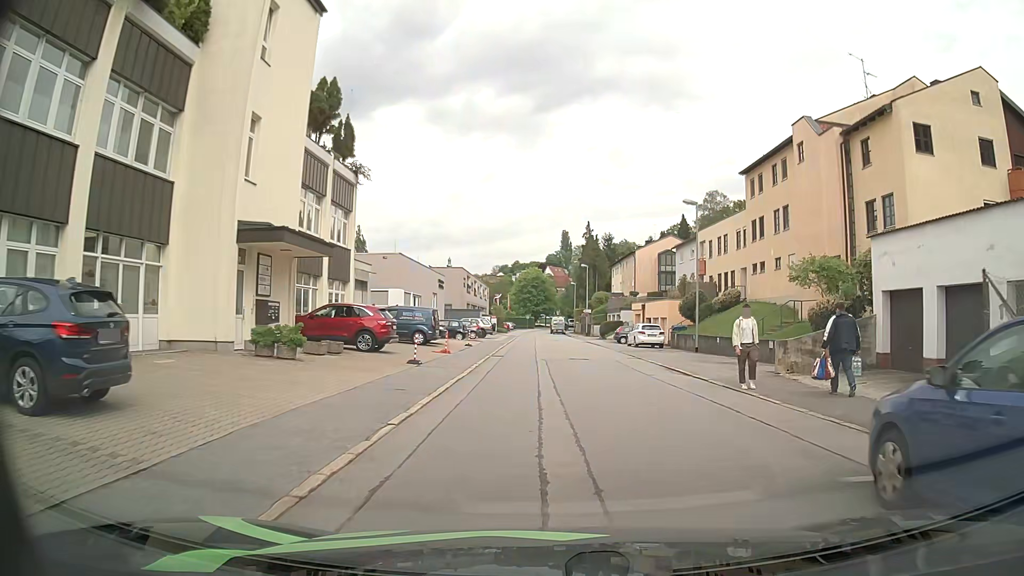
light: Day
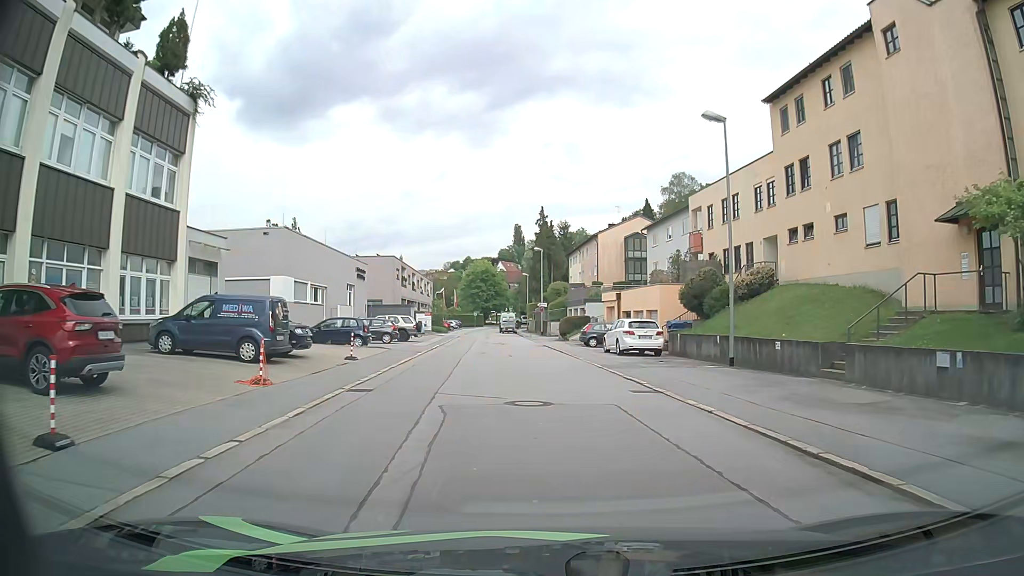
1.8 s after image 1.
(+0.6, +14.6) m; +4°
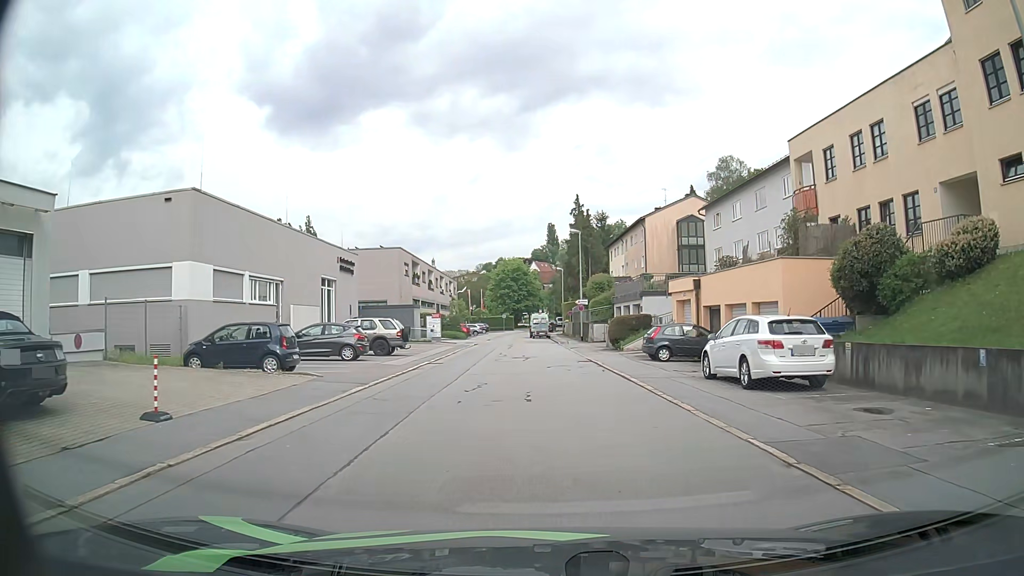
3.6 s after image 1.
(-0.3, +13.7) m; -2°
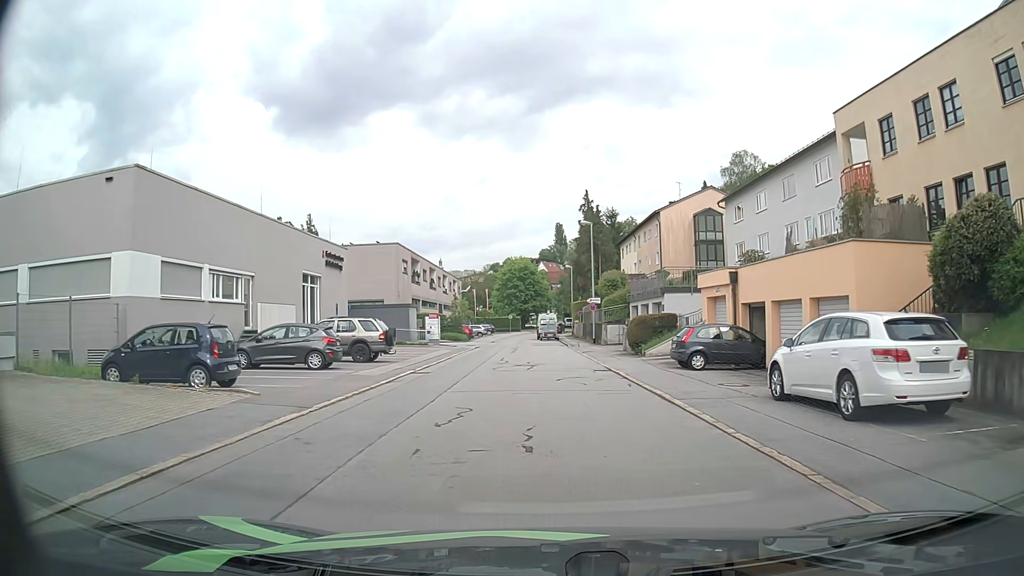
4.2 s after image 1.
(0.0, +4.6) m; 0°
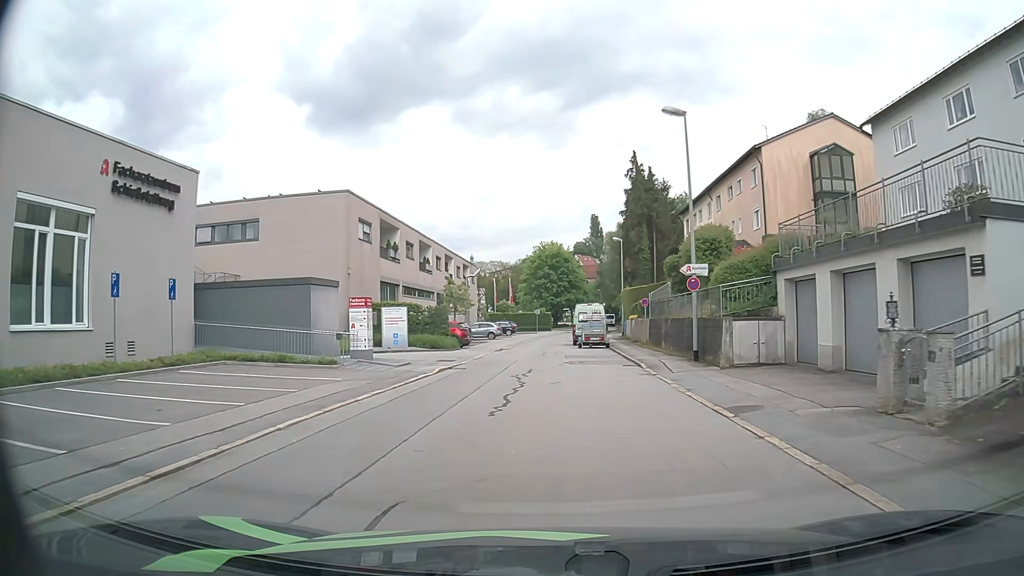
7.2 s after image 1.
(-0.6, +24.0) m; -3°
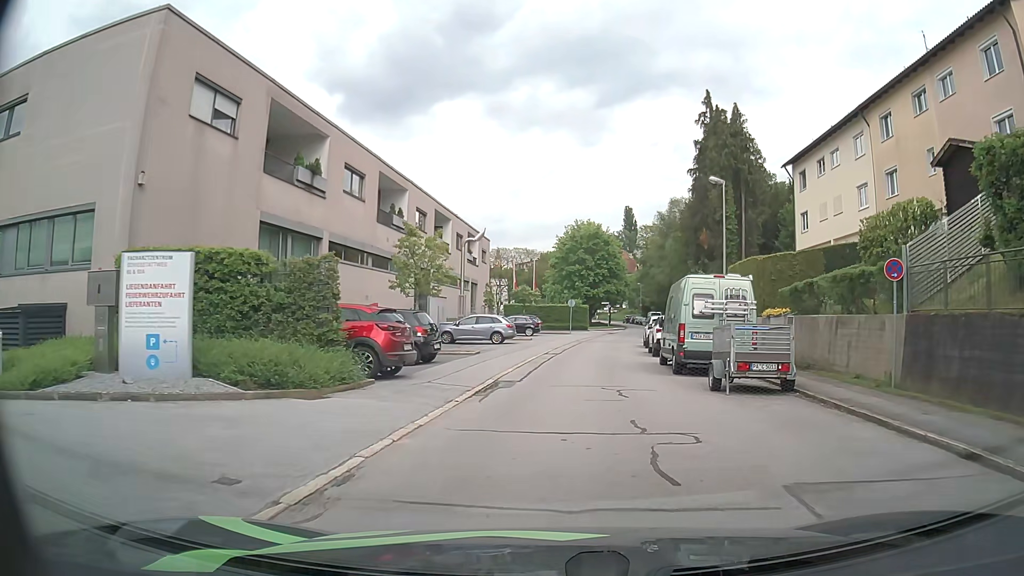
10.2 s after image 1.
(-0.9, +23.7) m; -2°
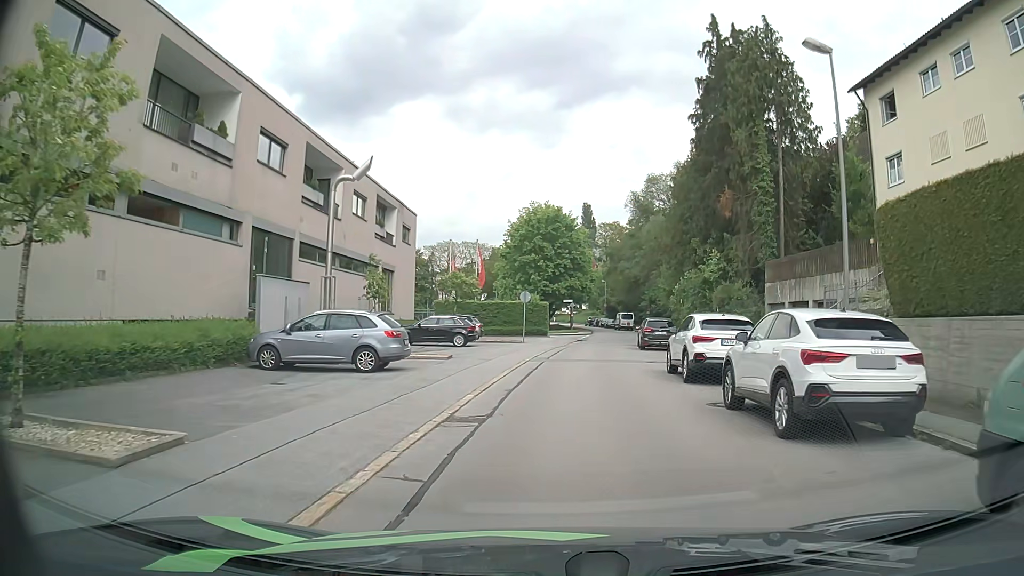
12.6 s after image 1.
(+0.6, +17.7) m; +4°
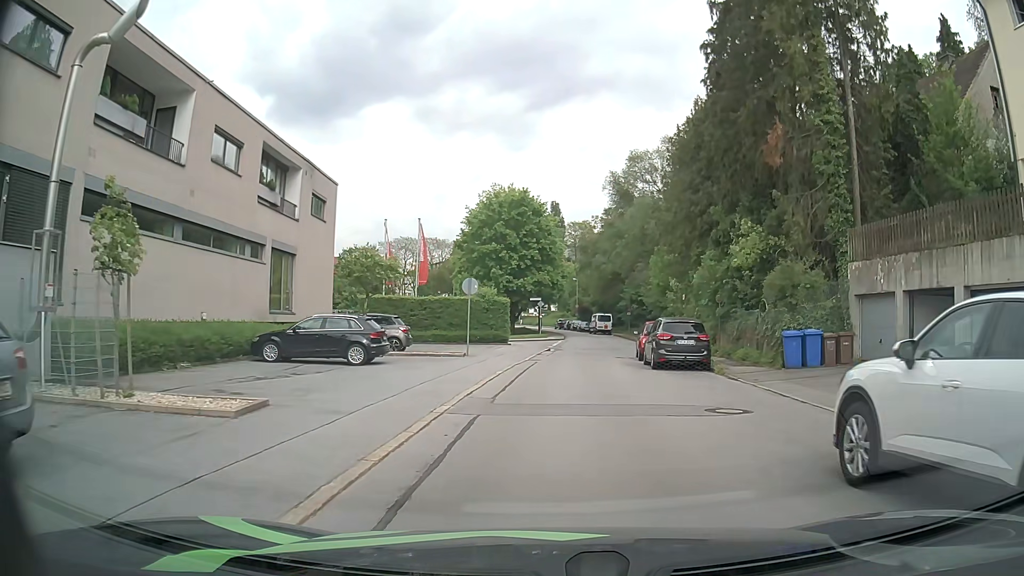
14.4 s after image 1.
(+0.3, +12.5) m; +3°
